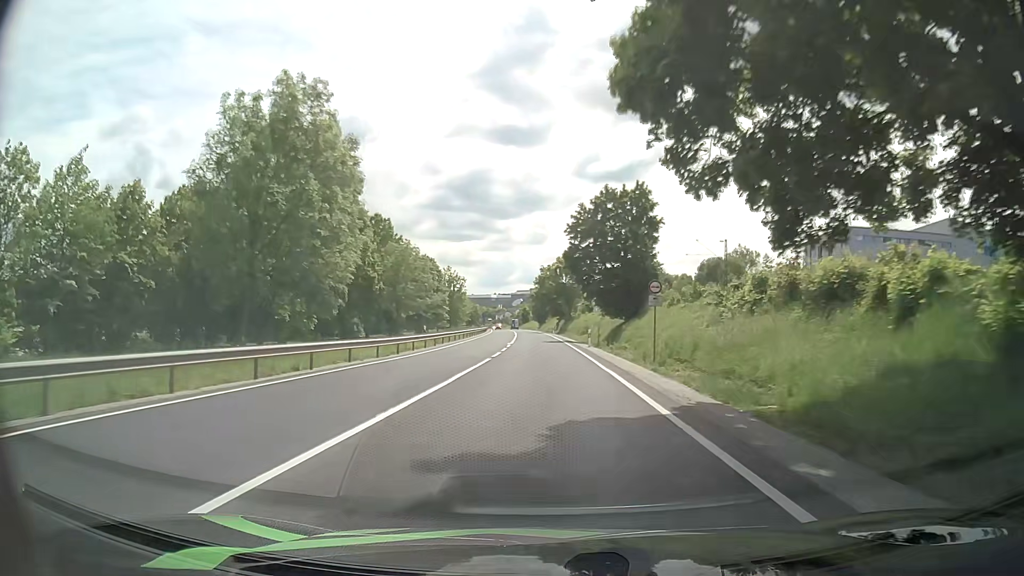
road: primary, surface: asphalt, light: Day
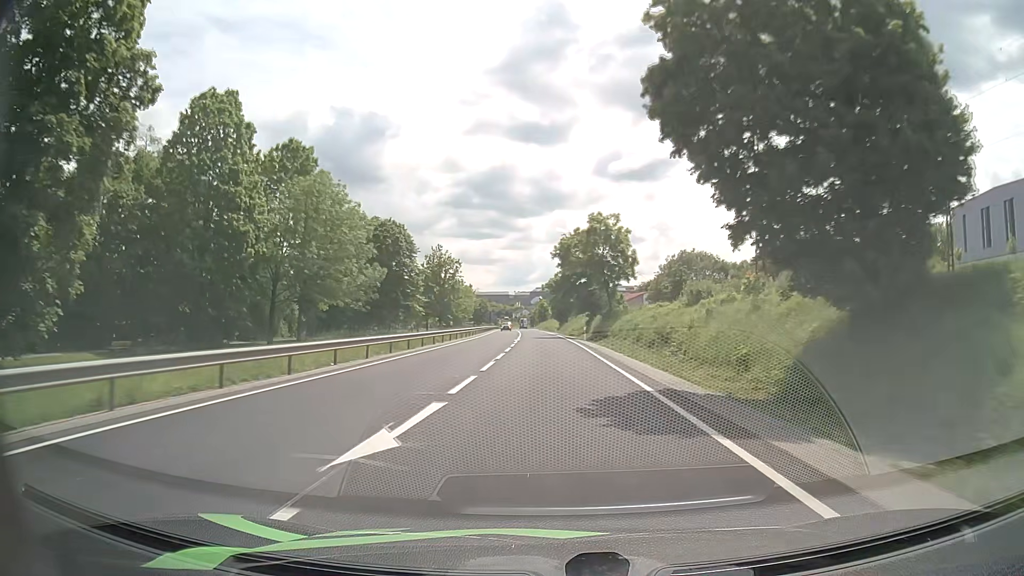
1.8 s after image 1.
(-0.3, +39.6) m; -1°
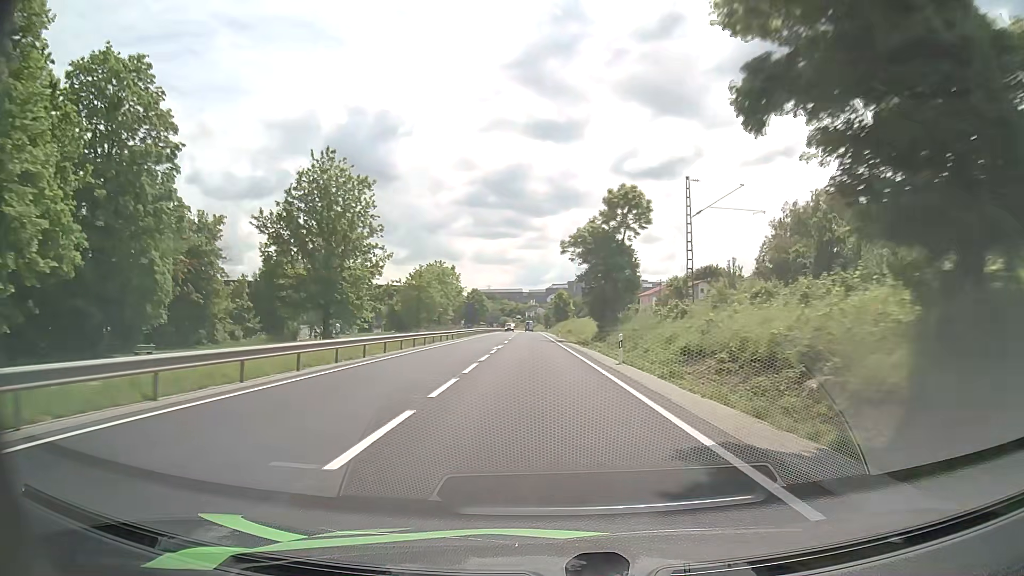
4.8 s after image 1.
(-1.0, +66.8) m; -2°
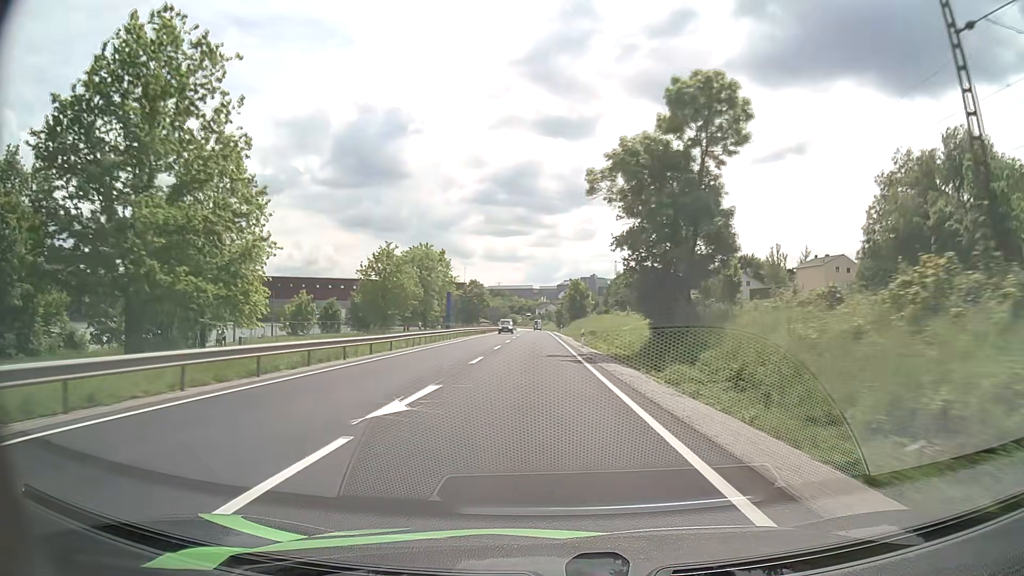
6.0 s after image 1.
(-0.2, +26.6) m; -1°
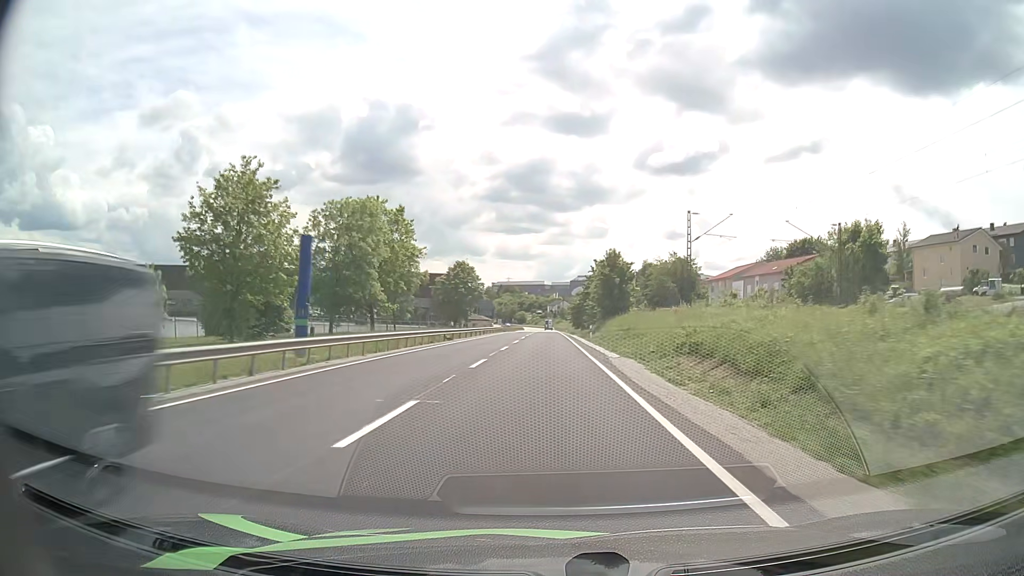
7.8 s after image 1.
(-0.4, +39.1) m; -1°
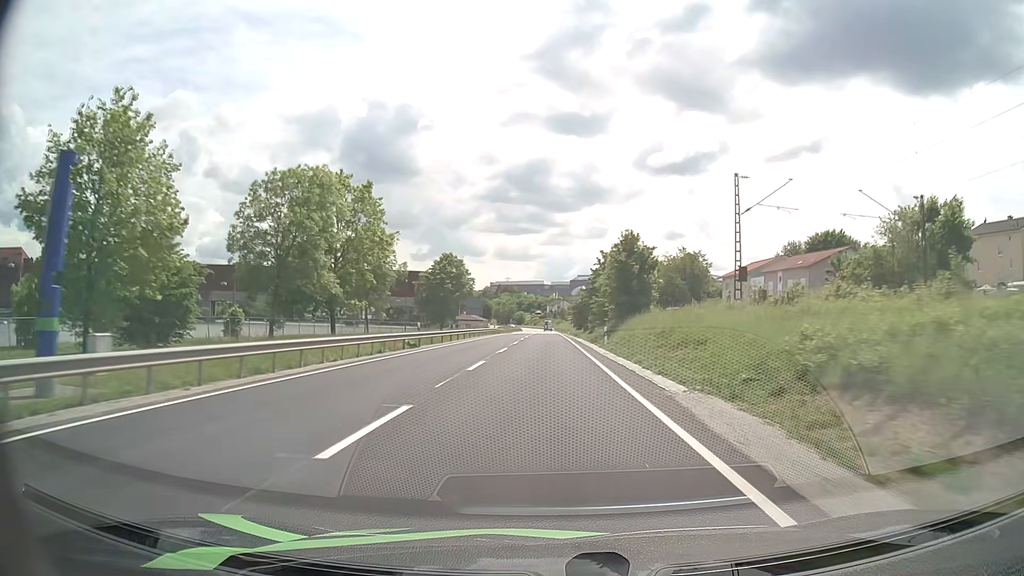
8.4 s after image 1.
(0.0, +12.8) m; 0°
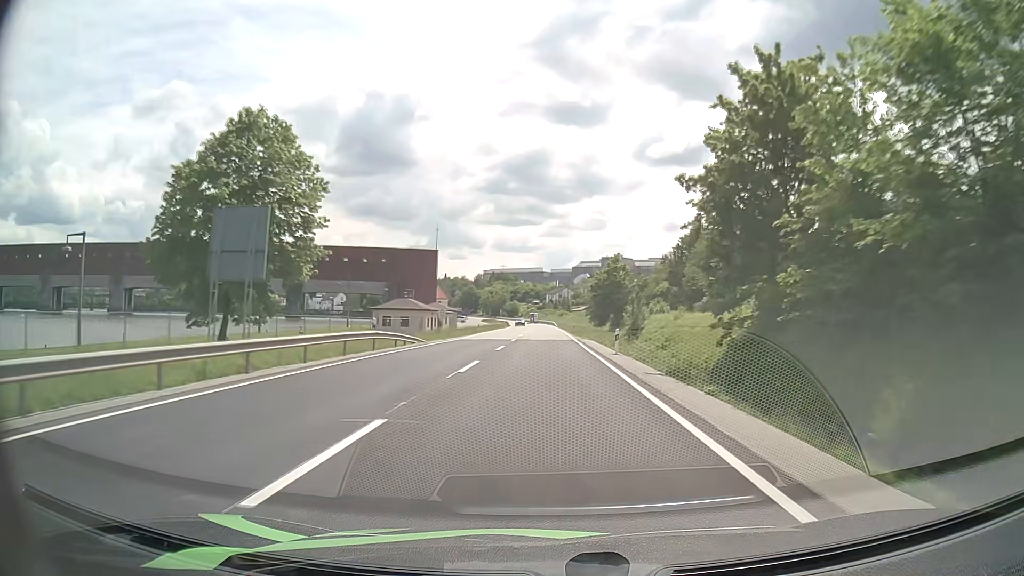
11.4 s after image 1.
(+0.1, +61.7) m; 0°
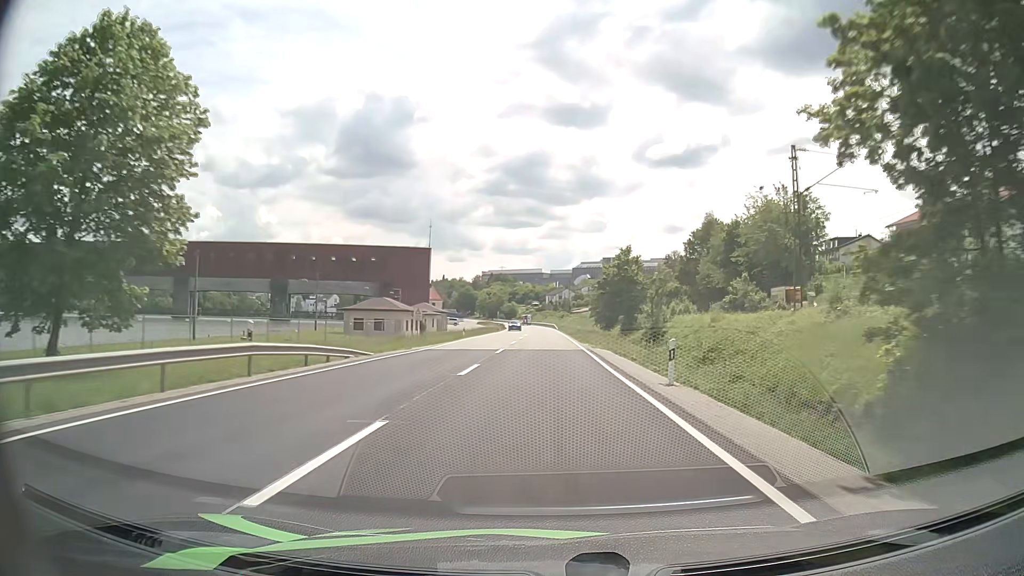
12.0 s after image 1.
(0.0, +11.9) m; 0°
(0, +10) (0, +20) (0, +30) (0, +40) (0, +50) (0, +60) (0, +70) (0, +80) (0, +90) (0, +100) m
